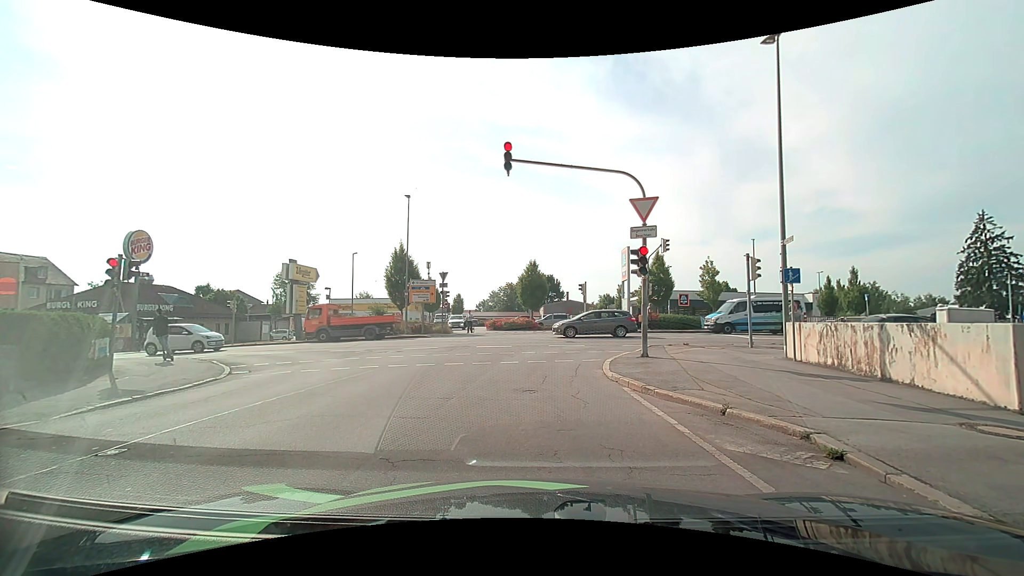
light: Day
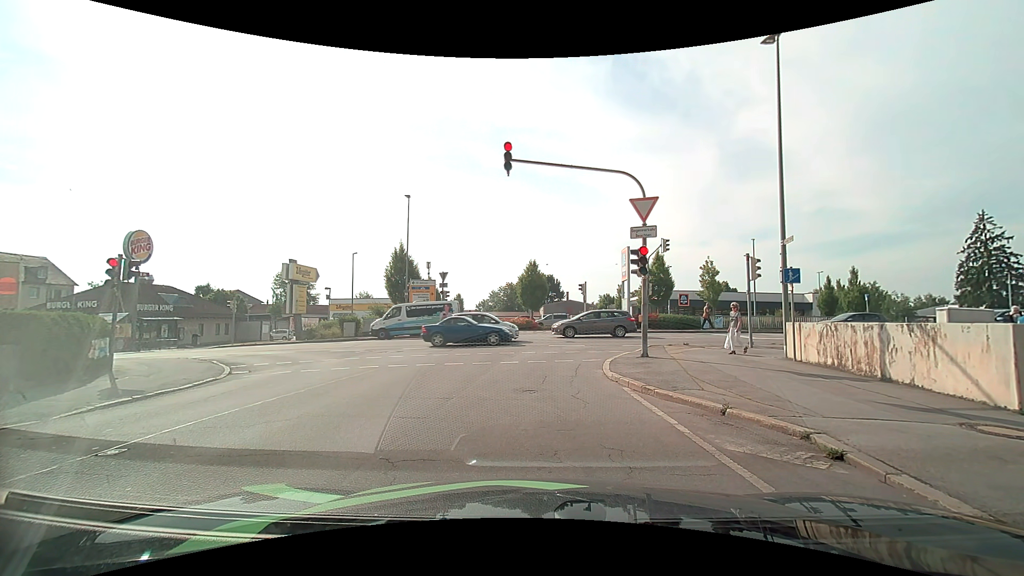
(0.0, 0.0) m; 0°
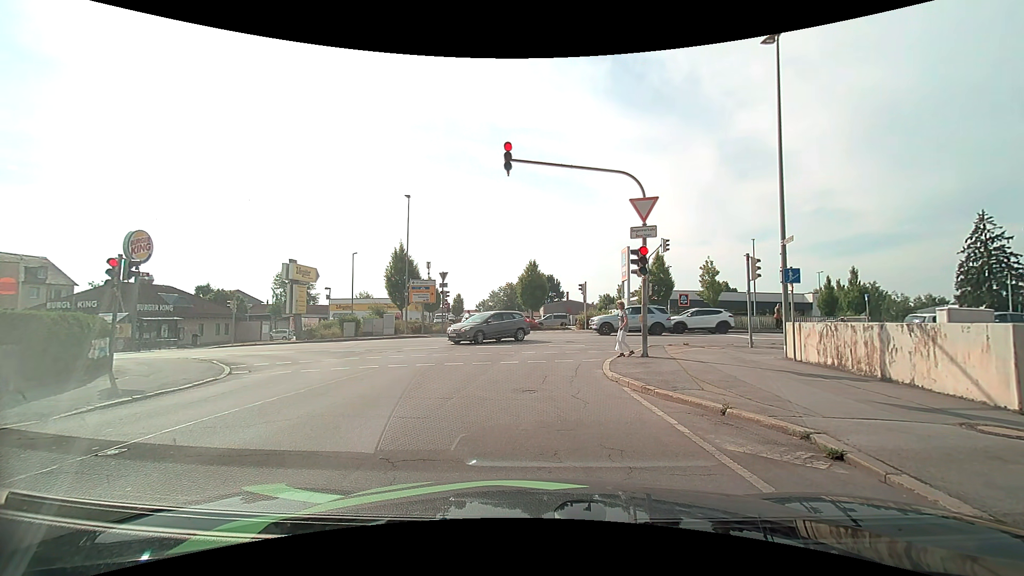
(0.0, 0.0) m; 0°
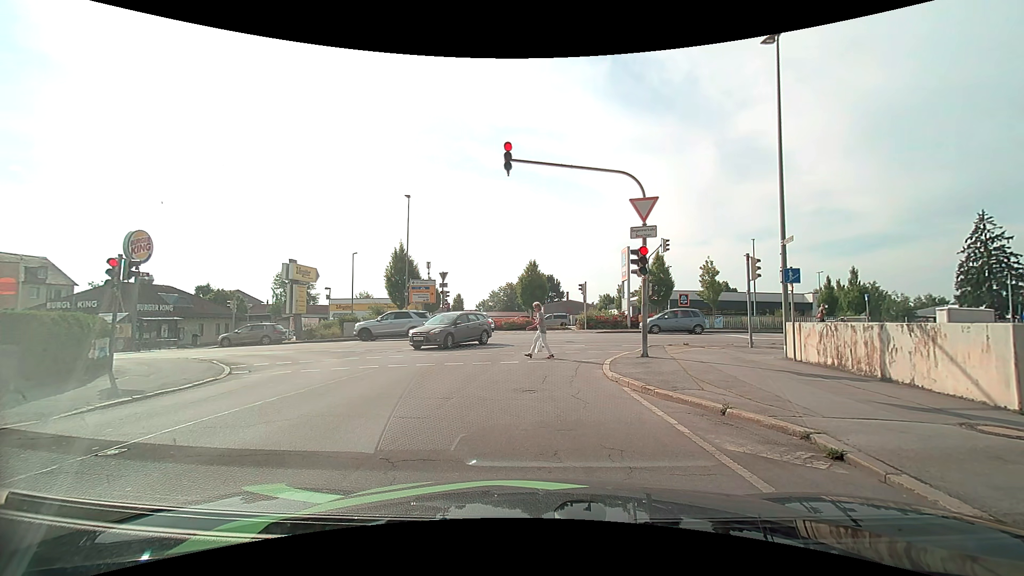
(0.0, 0.0) m; 0°
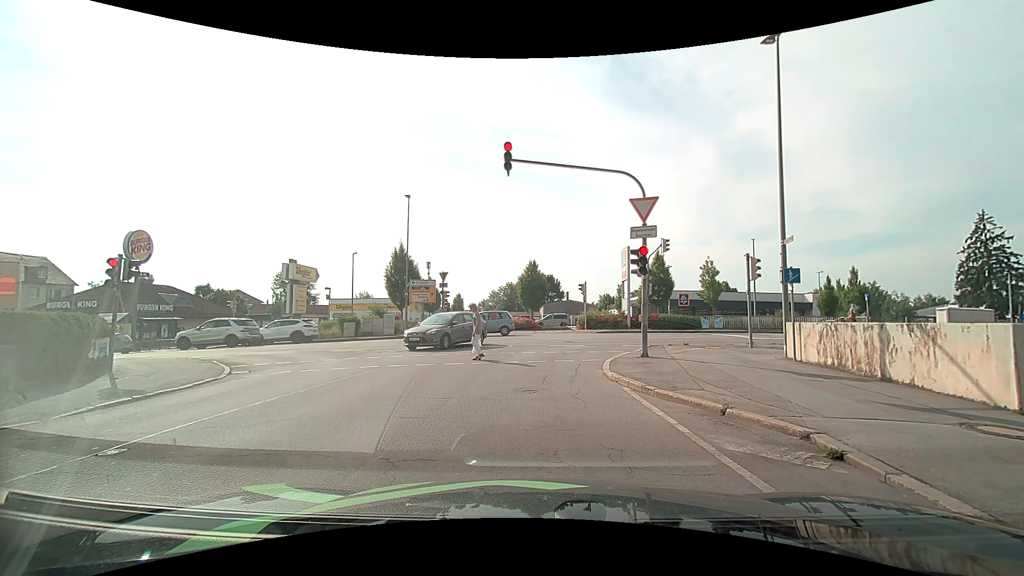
(0.0, 0.0) m; 0°
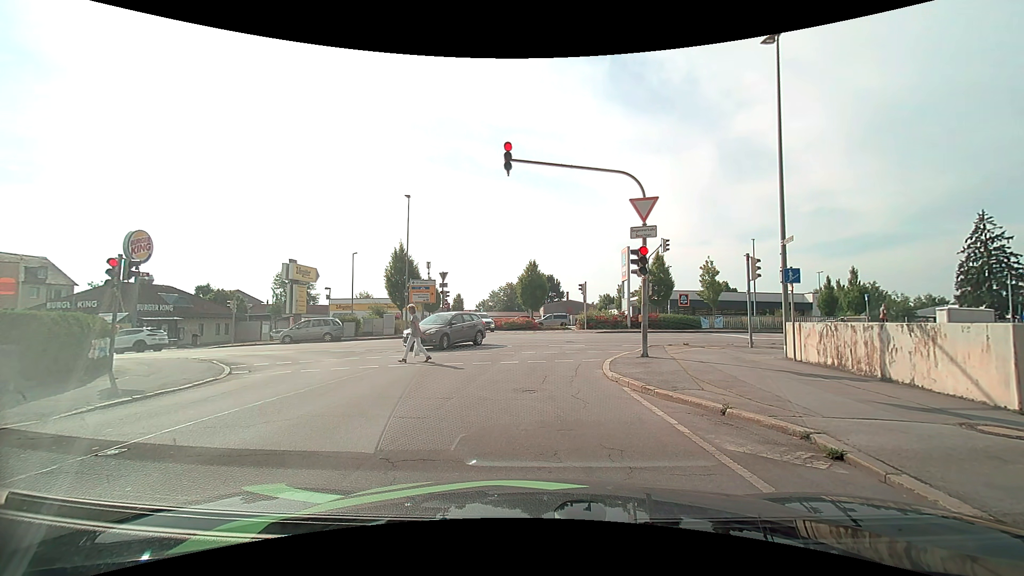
(0.0, 0.0) m; 0°
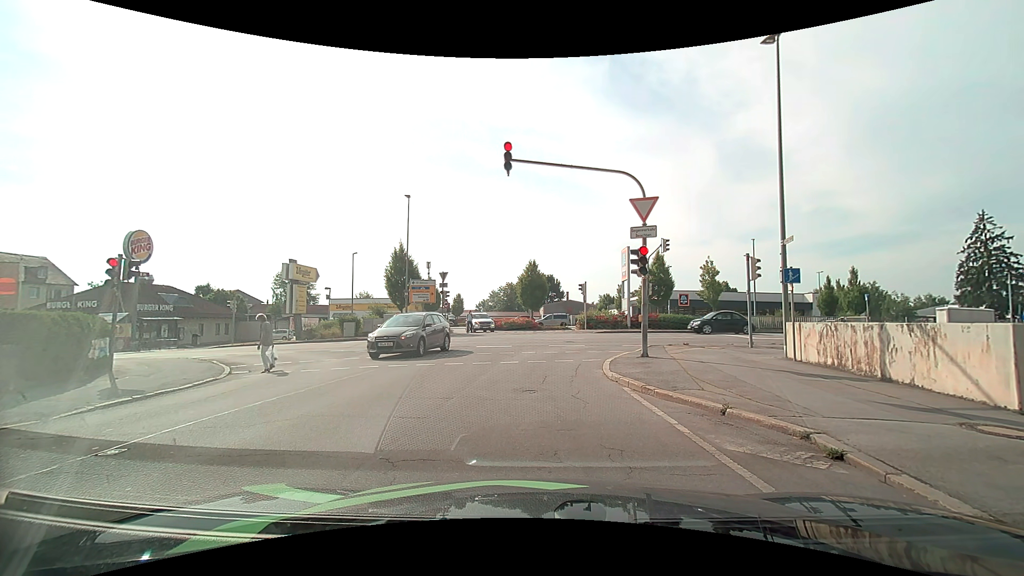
(0.0, 0.0) m; 0°
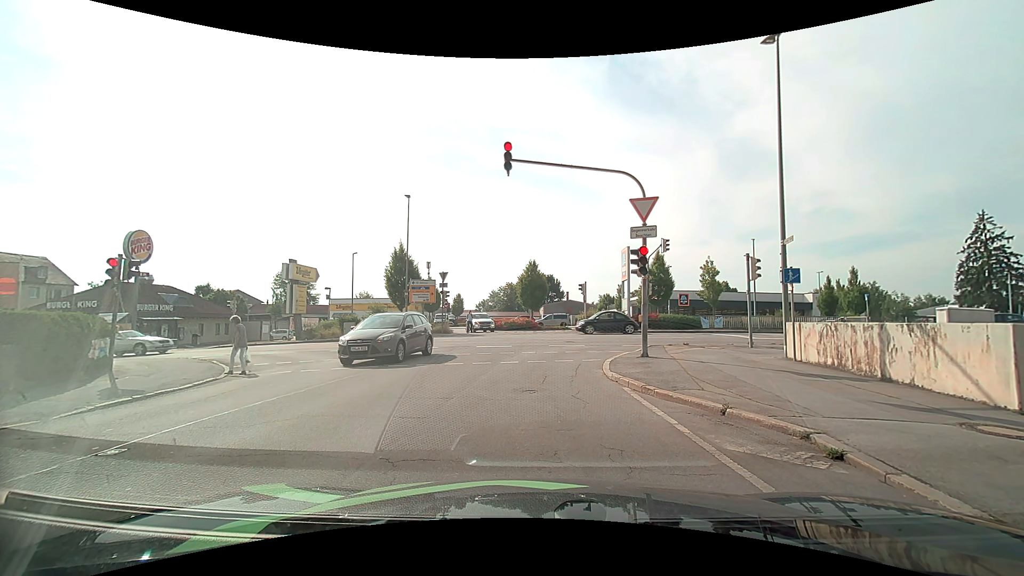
(0.0, 0.0) m; 0°
(0, +10) (+1, +20) (+8, +26) (+18, +27) (+28, +27) (+38, +27) (+48, +27) (+58, +27) (+68, +26) (+78, +26) m
